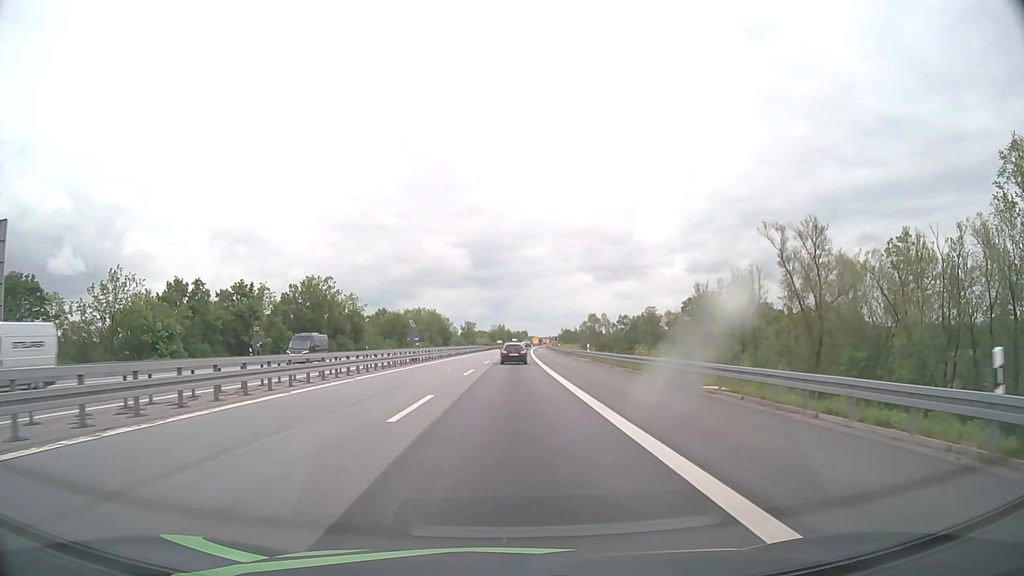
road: motorway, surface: asphalt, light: Day
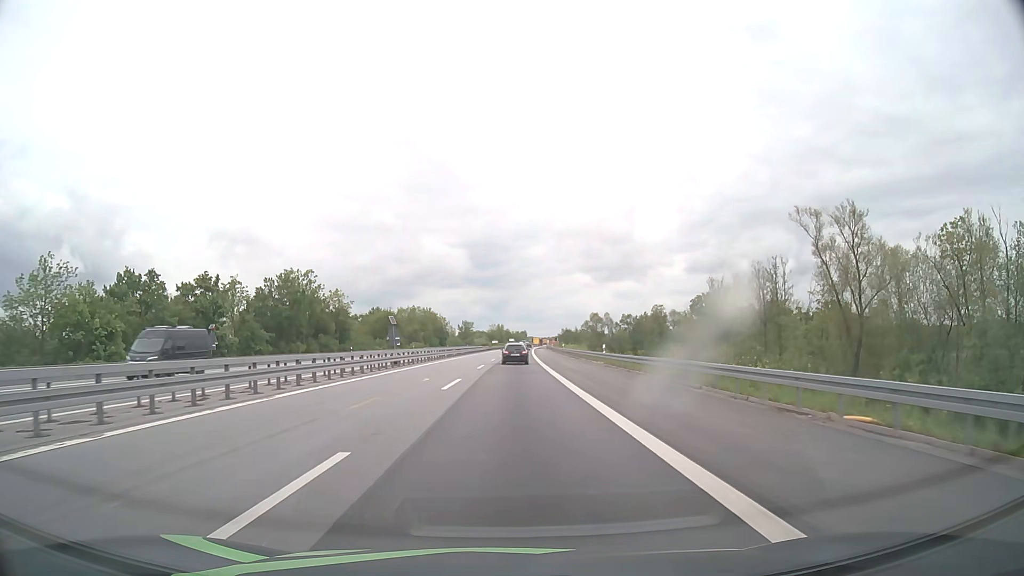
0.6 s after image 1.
(0.0, +9.4) m; 0°
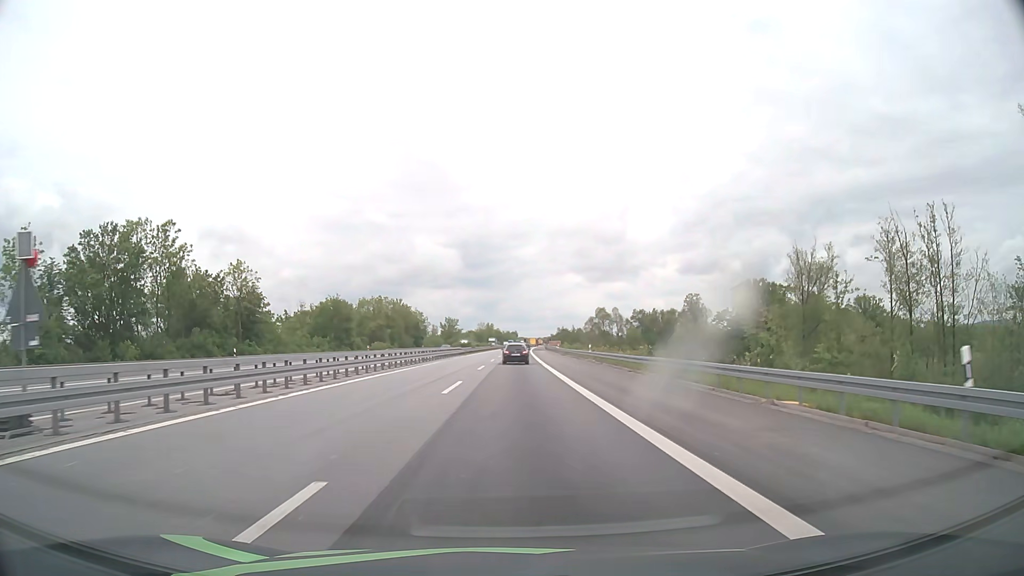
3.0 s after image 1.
(+0.1, +37.8) m; +1°
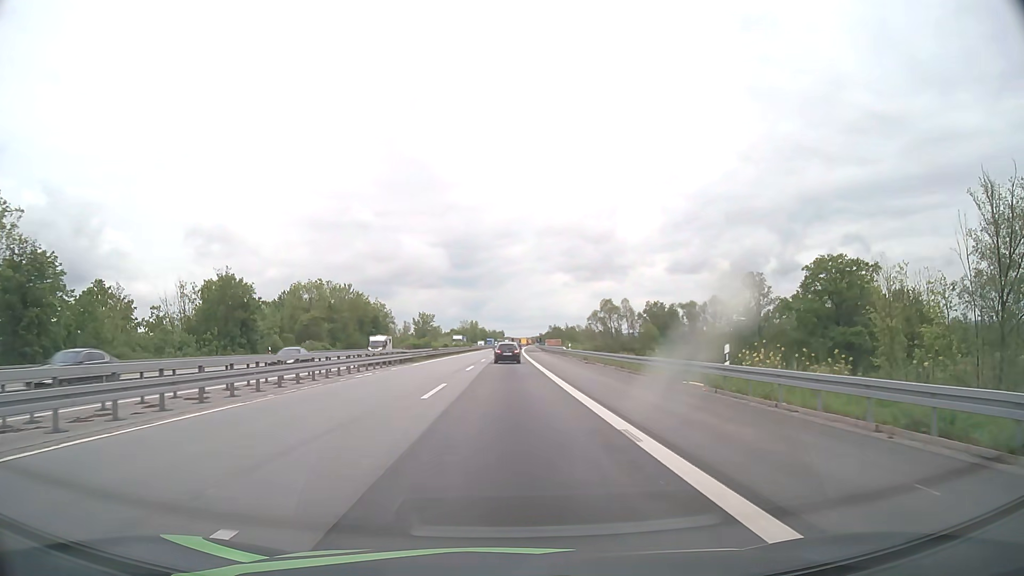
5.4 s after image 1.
(+0.4, +37.8) m; +1°
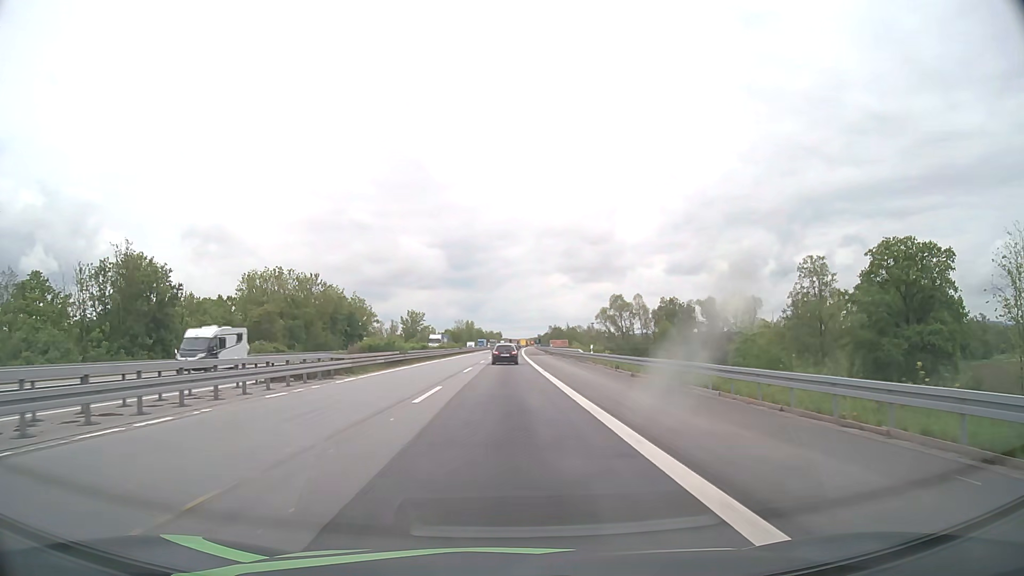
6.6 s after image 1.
(+0.1, +18.9) m; 0°
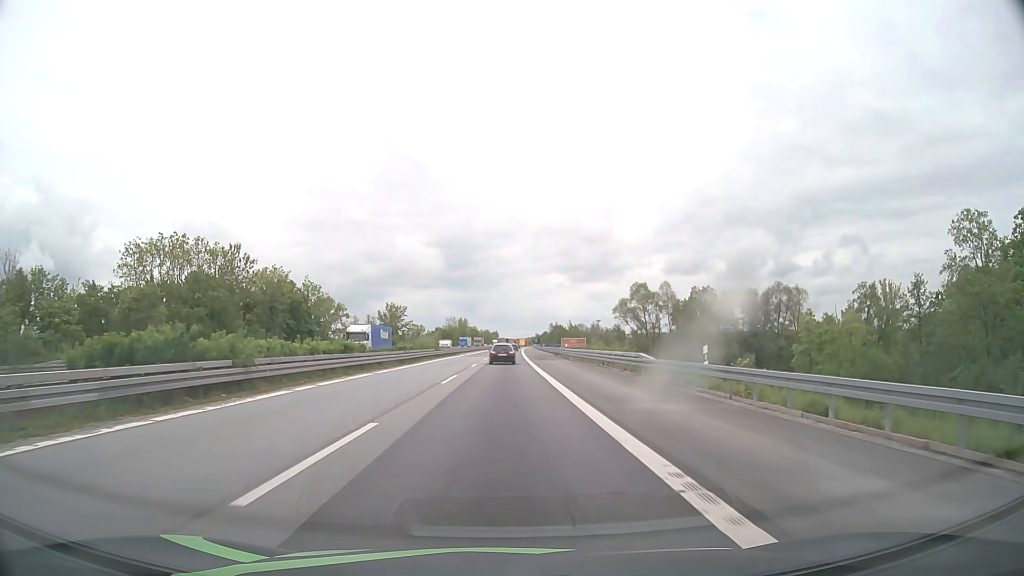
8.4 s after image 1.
(+0.1, +28.3) m; +1°
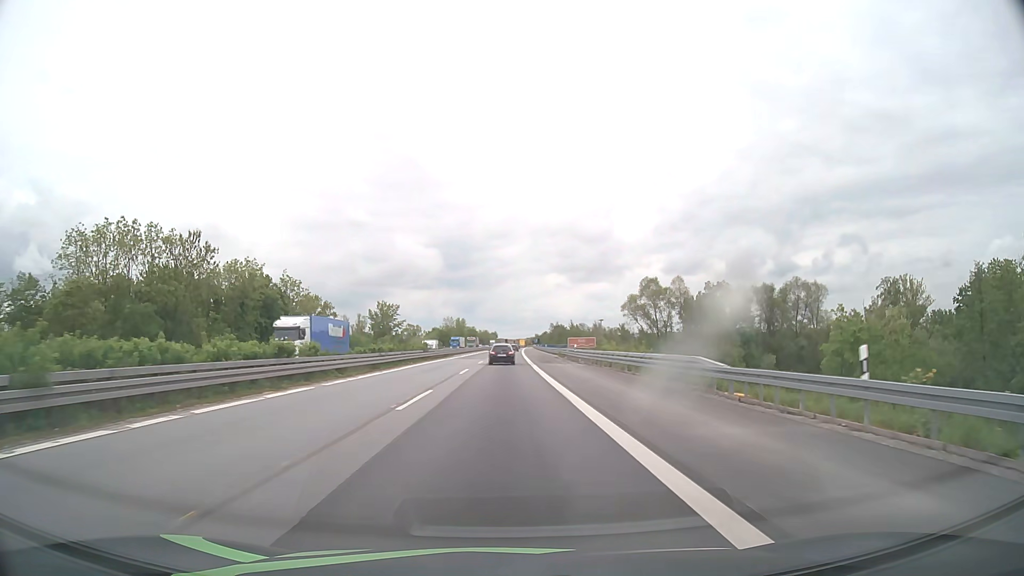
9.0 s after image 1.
(0.0, +9.5) m; 0°
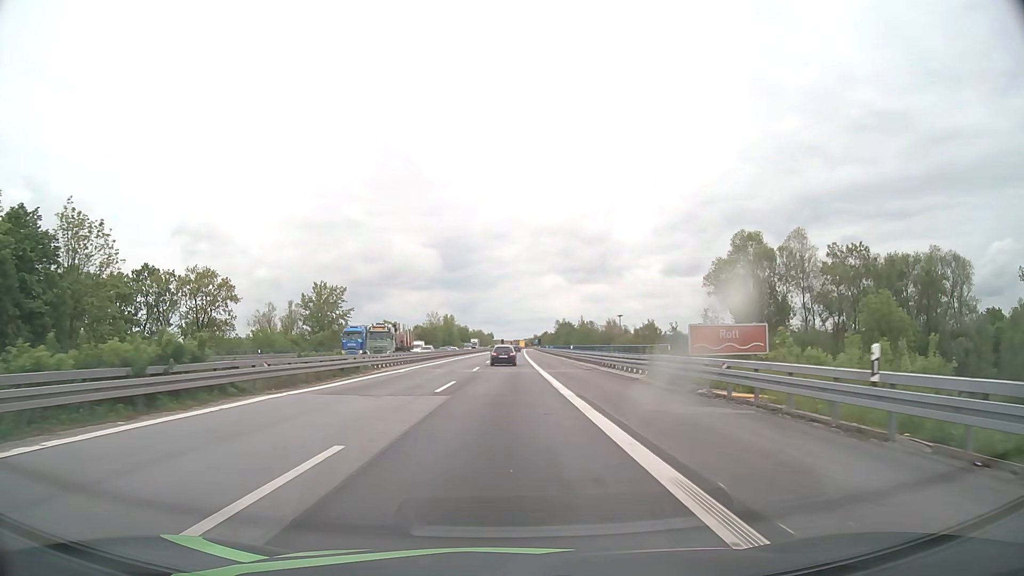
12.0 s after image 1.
(+0.2, +47.1) m; 0°
(0, +10) (0, +20) (0, +30) (0, +40) (0, +50) (0, +60) (0, +70) (0, +80) (0, +90) (+1, +100) m
